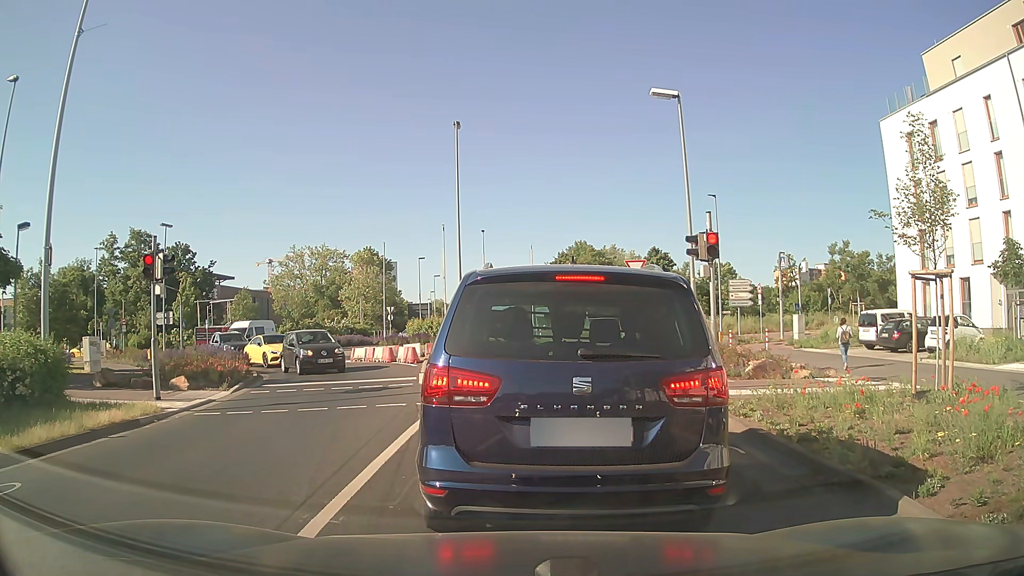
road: secondary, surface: asphalt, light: Day
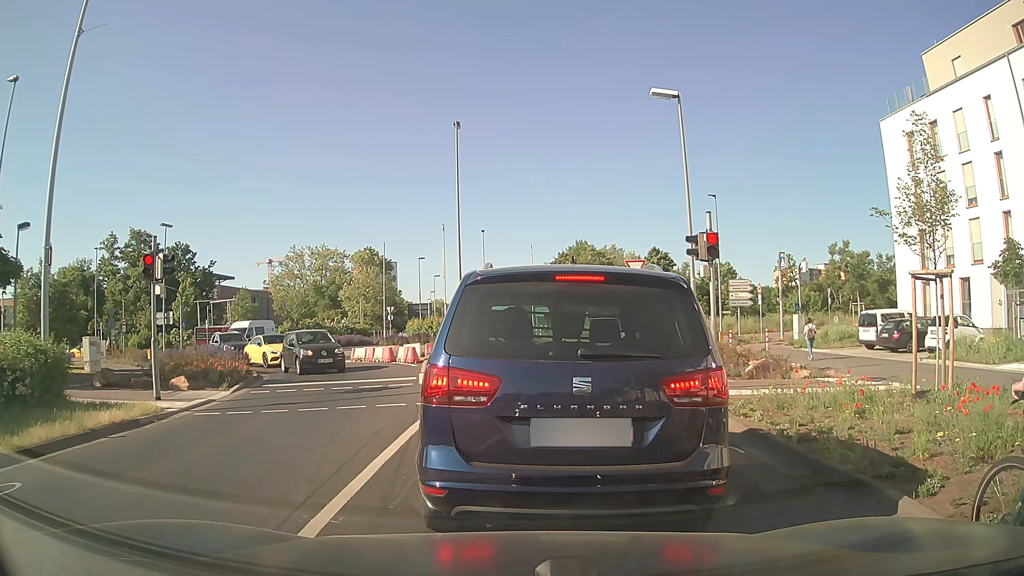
(0.0, 0.0) m; 0°
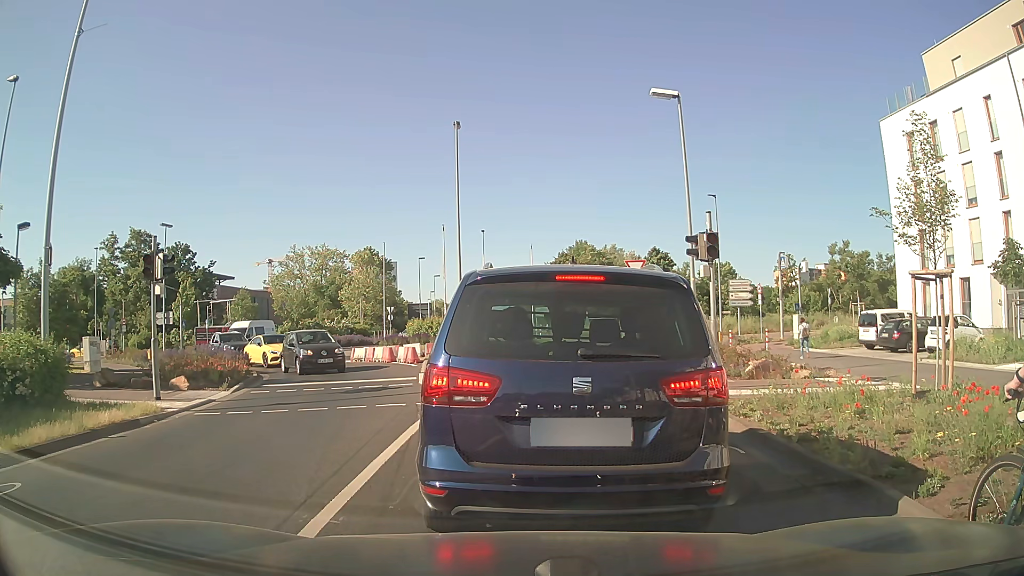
(0.0, 0.0) m; 0°
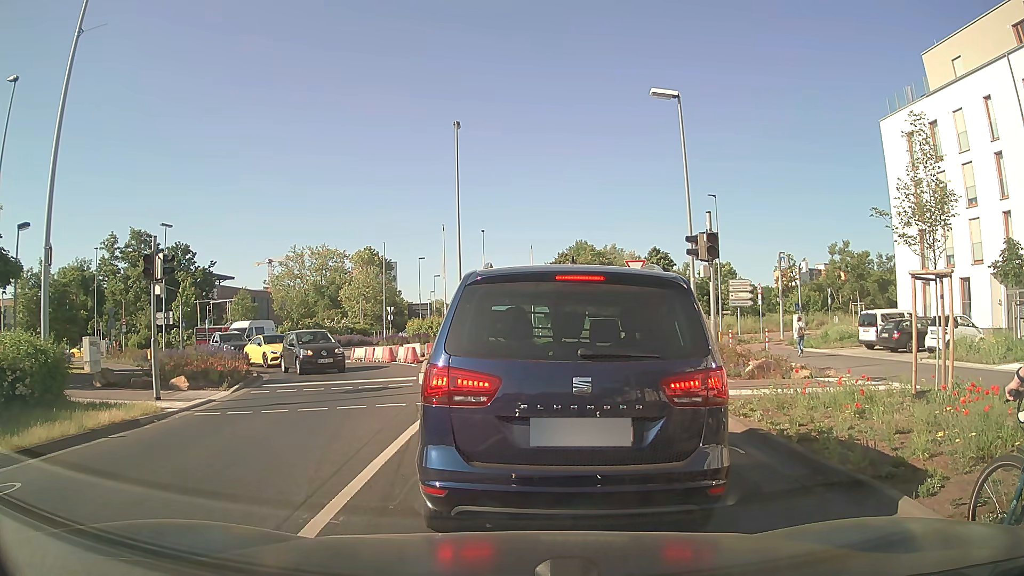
(0.0, 0.0) m; 0°
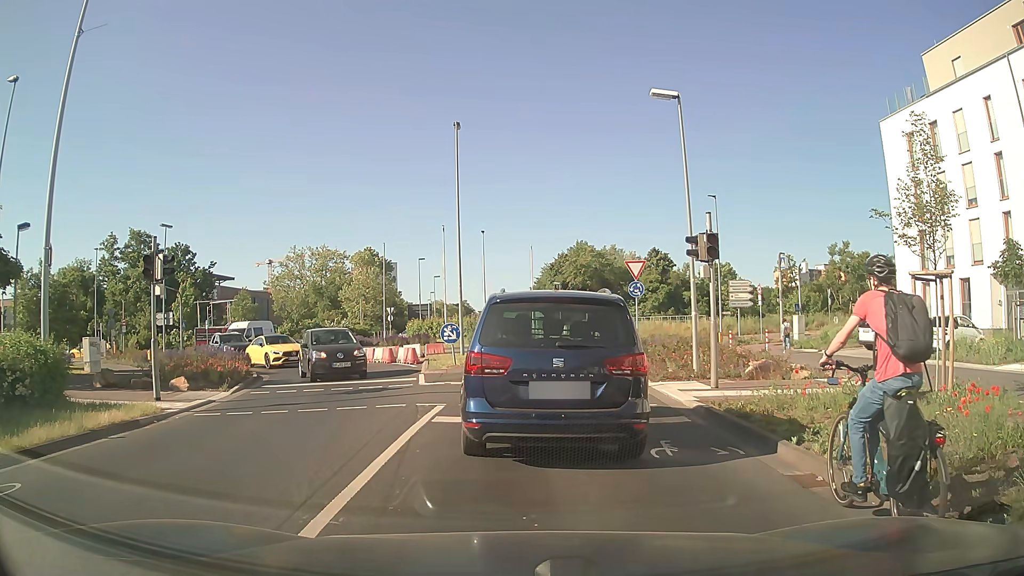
(0.0, 0.0) m; 0°
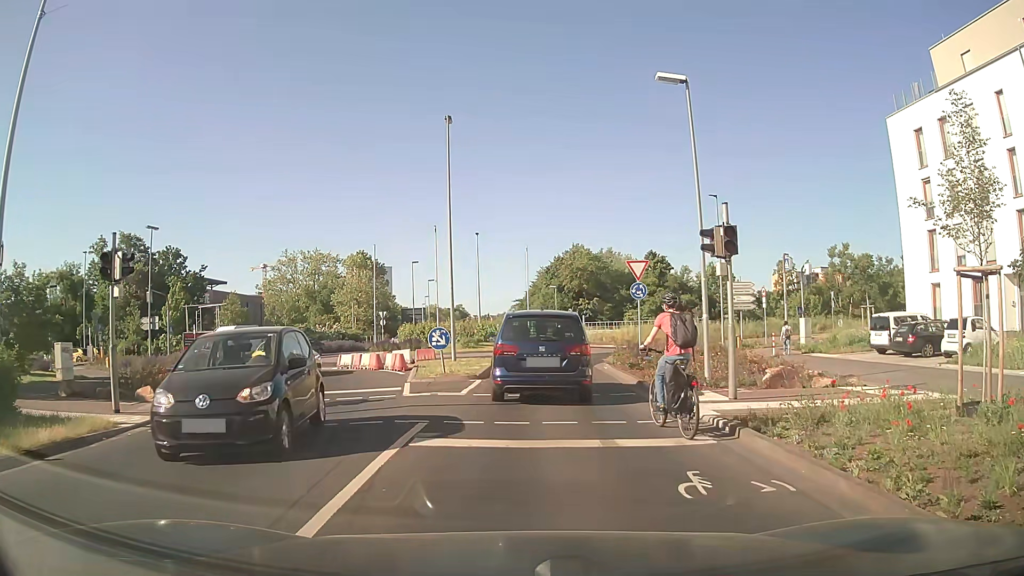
(0.0, +1.7) m; +1°
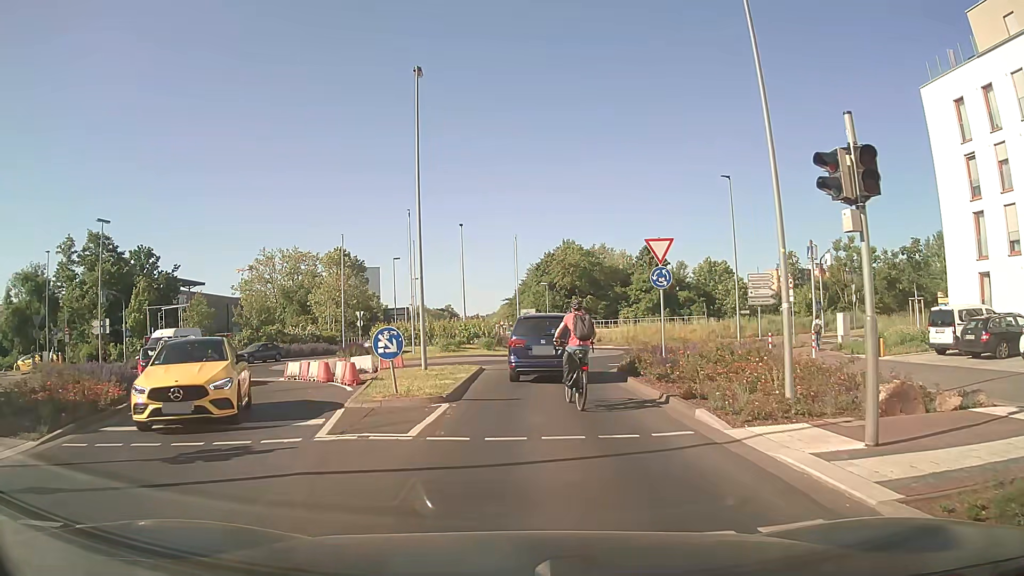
(0.0, +5.9) m; +1°
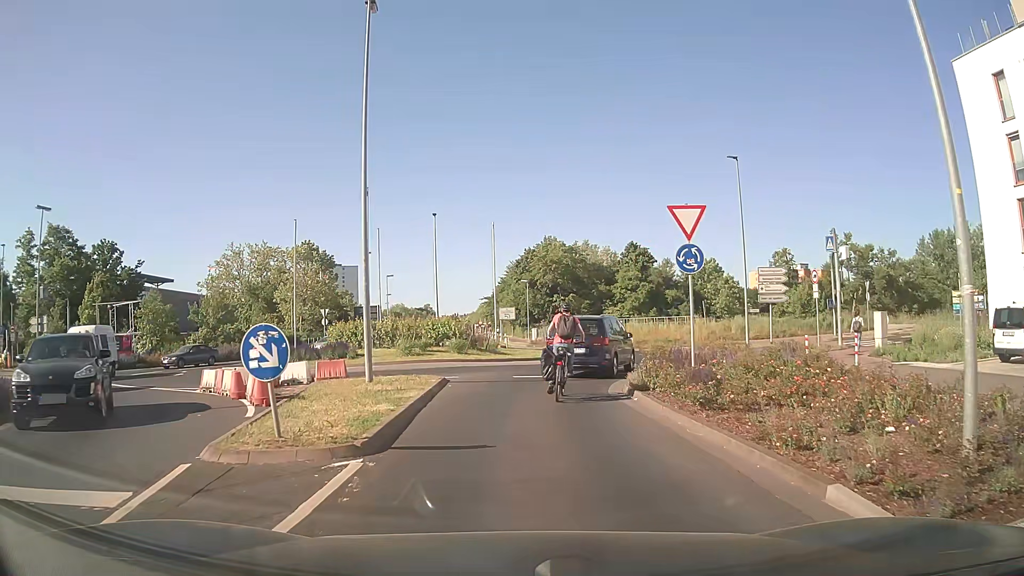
(0.0, +5.3) m; +1°
(0, +10) (+1, +20) (+5, +29) (+5, +39) (0, +48) (-3, +57) (-5, +67) (-5, +77) (-6, +87) (-7, +97) m
